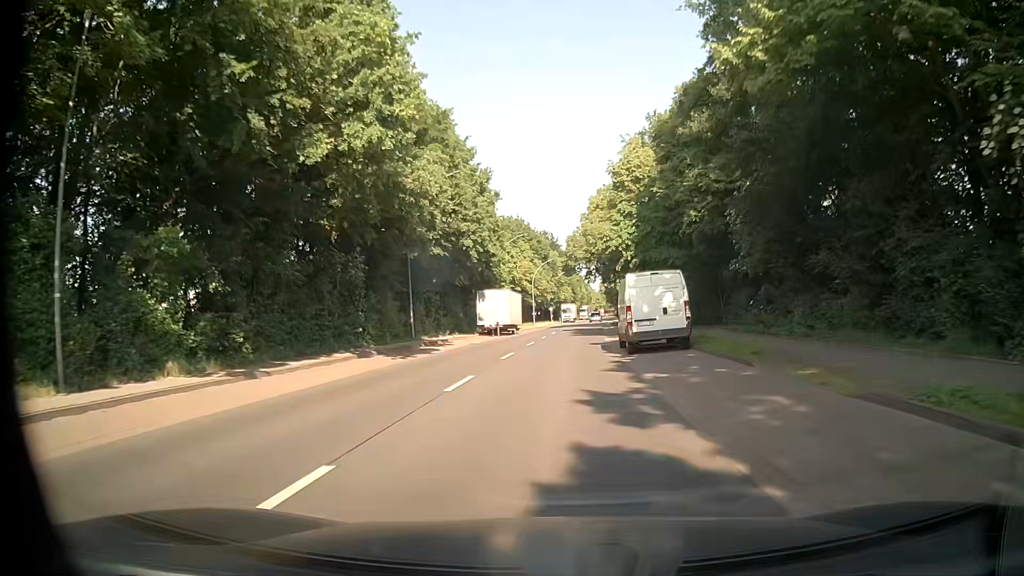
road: tertiary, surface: asphalt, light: Day
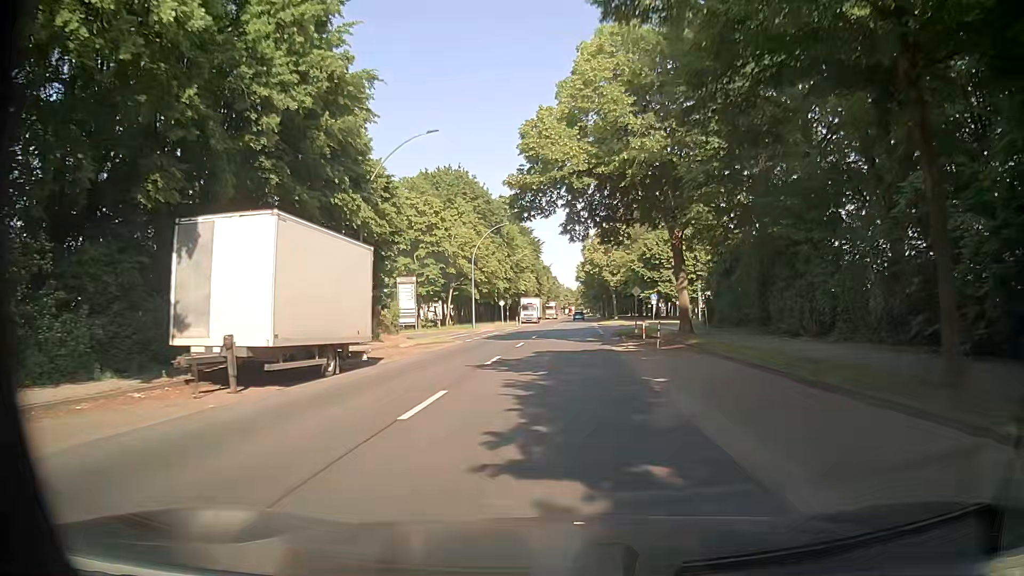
(+1.3, +39.5) m; +3°
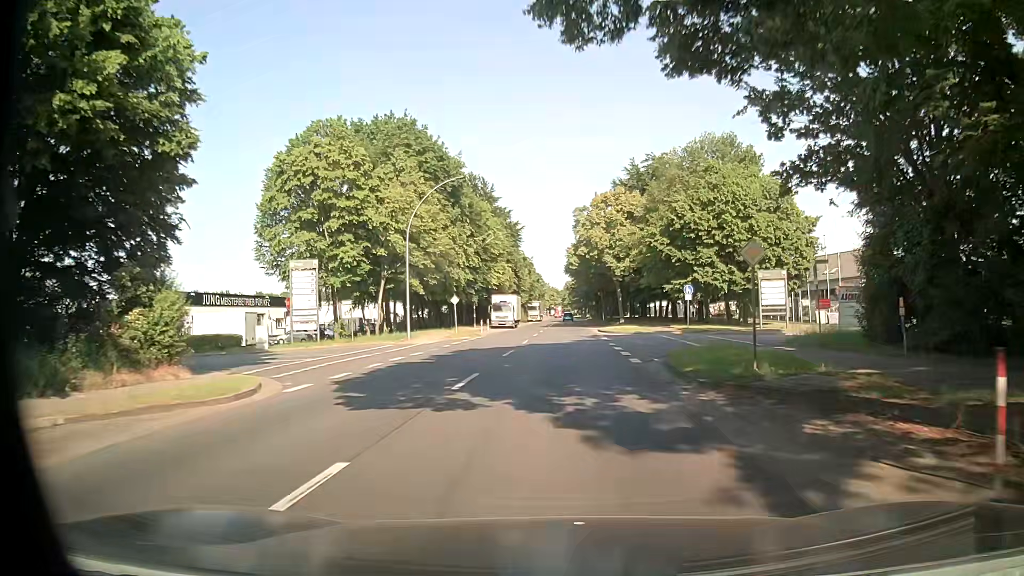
(+0.5, +23.6) m; +3°
(0, +10) (0, +20) (0, +30) (0, +40) (0, +50) (0, +60) (0, +70) (+1, +80) (+1, +90) (+1, +100) m
